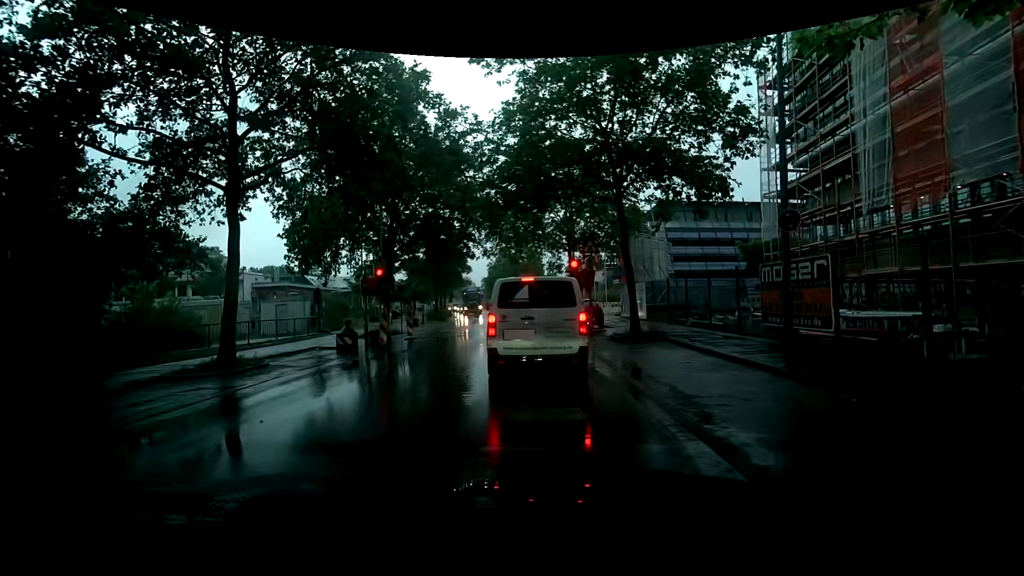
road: tertiary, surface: asphalt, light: Day
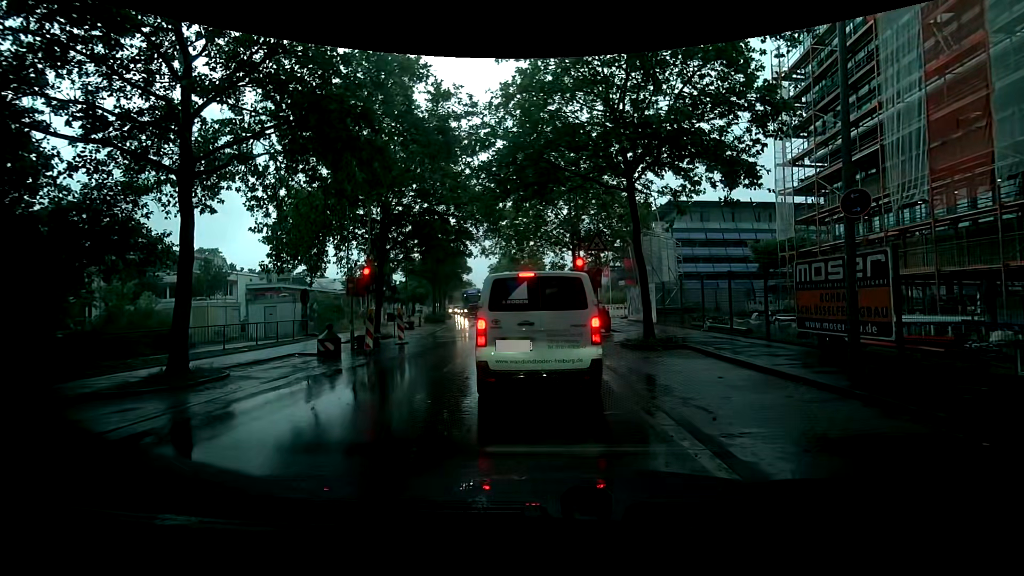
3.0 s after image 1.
(0.0, +1.8) m; 0°
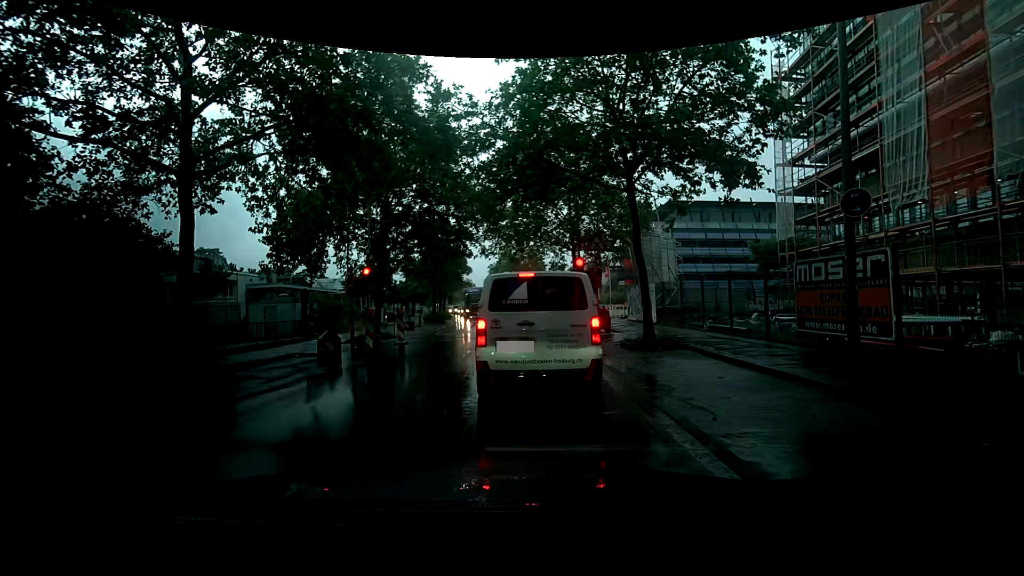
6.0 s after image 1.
(0.0, 0.0) m; 0°
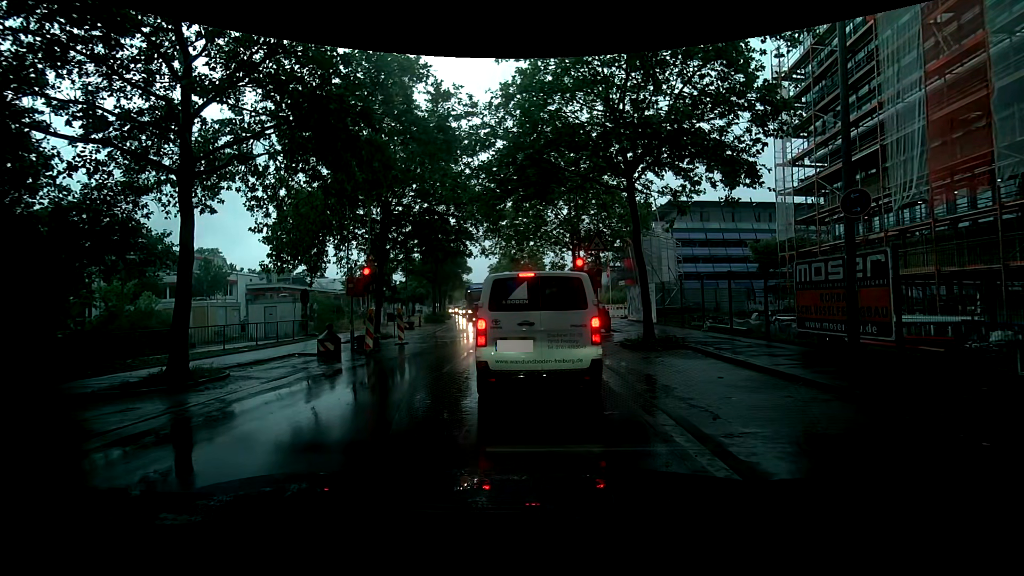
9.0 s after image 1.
(0.0, 0.0) m; 0°
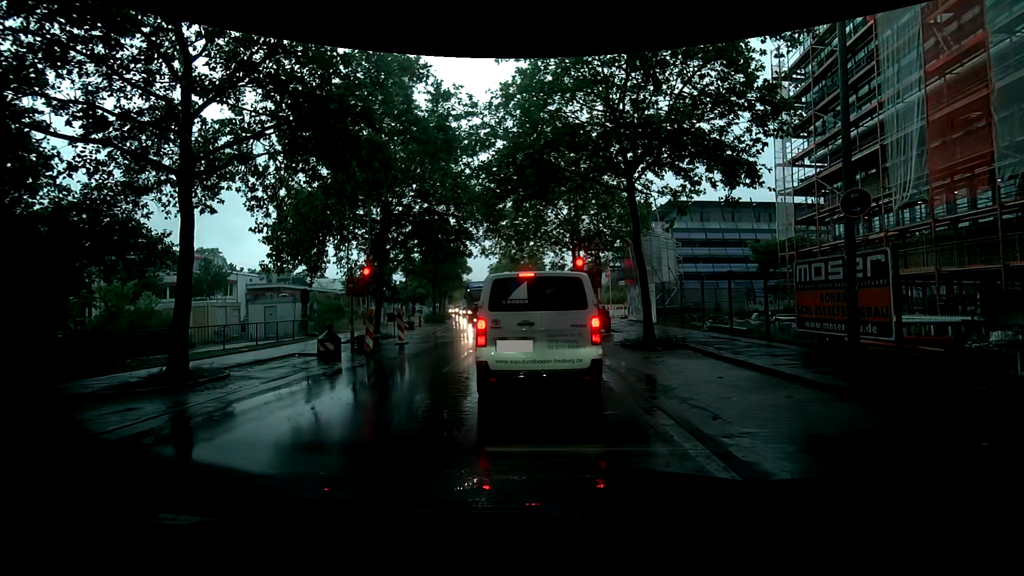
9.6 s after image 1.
(0.0, 0.0) m; 0°
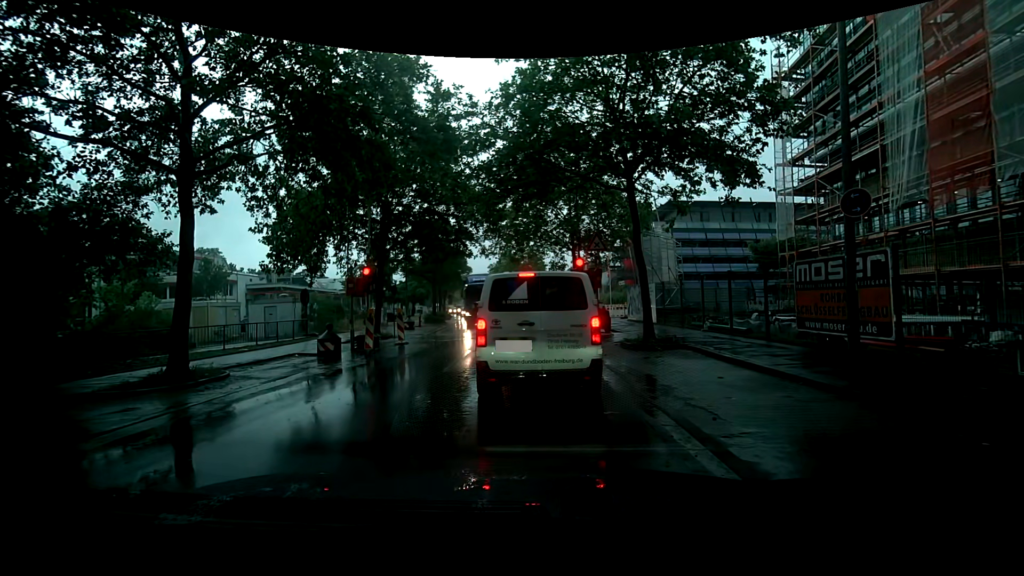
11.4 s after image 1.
(0.0, 0.0) m; 0°
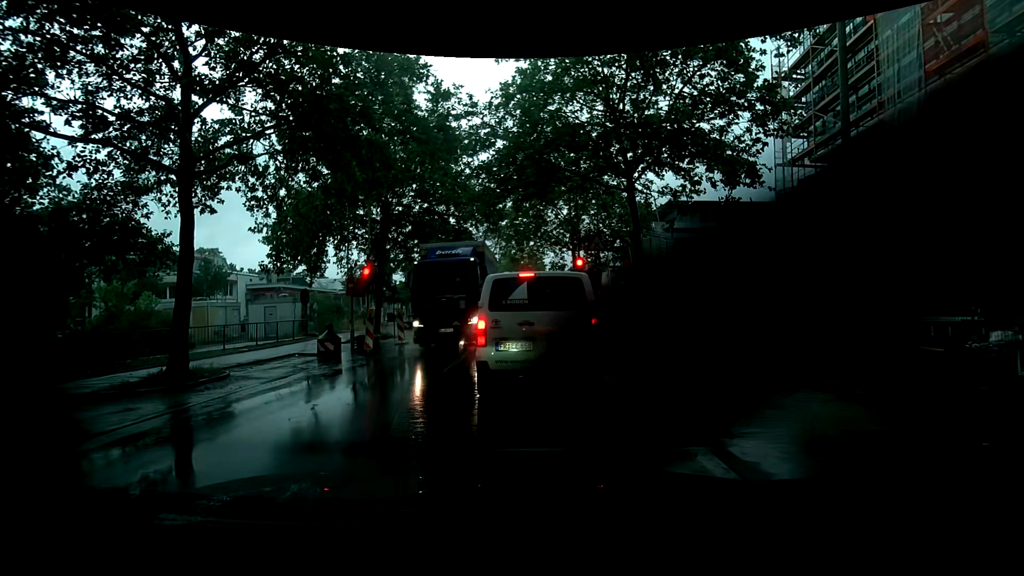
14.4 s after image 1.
(0.0, 0.0) m; 0°
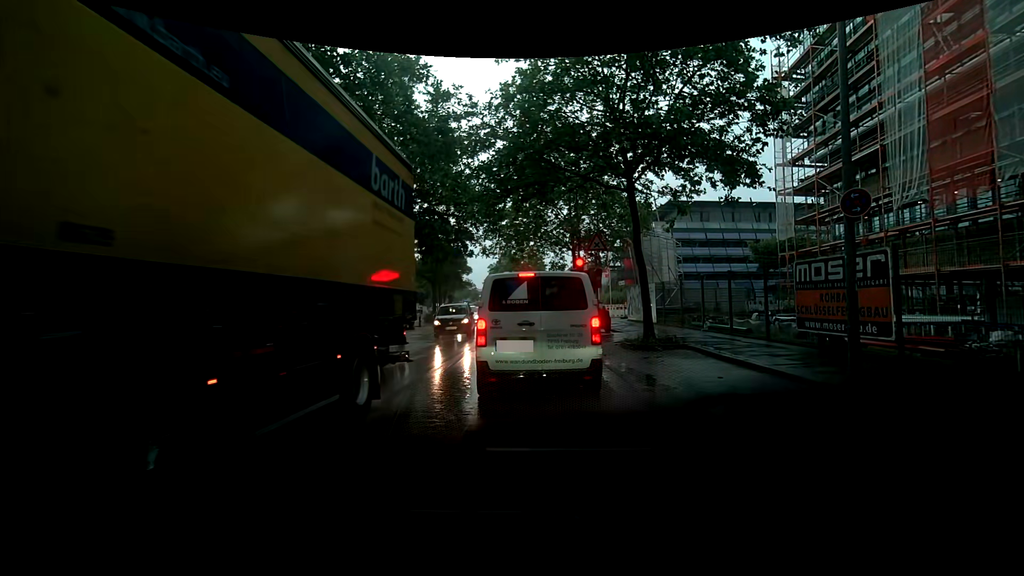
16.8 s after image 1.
(0.0, 0.0) m; 0°
